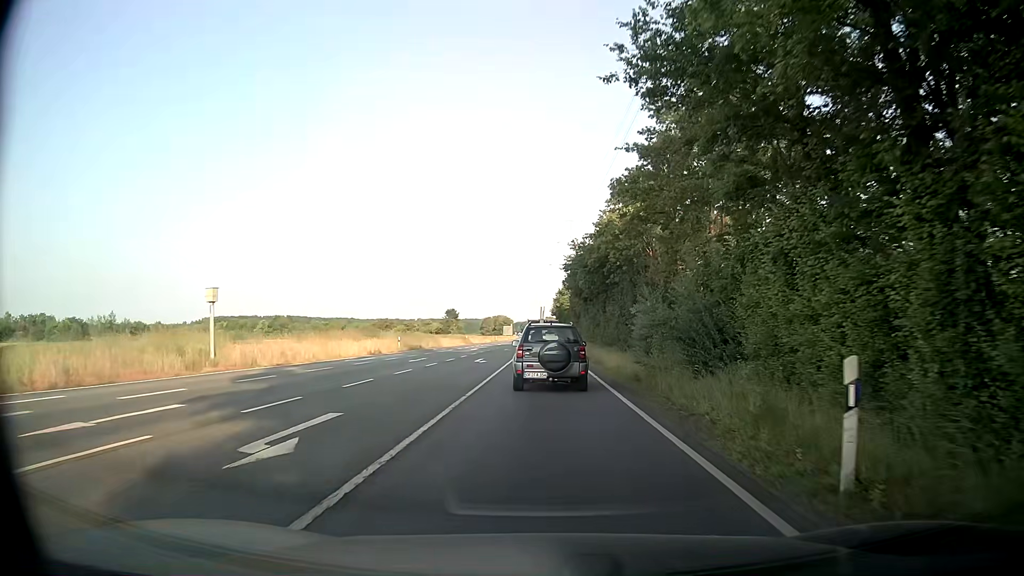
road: secondary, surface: asphalt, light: Day
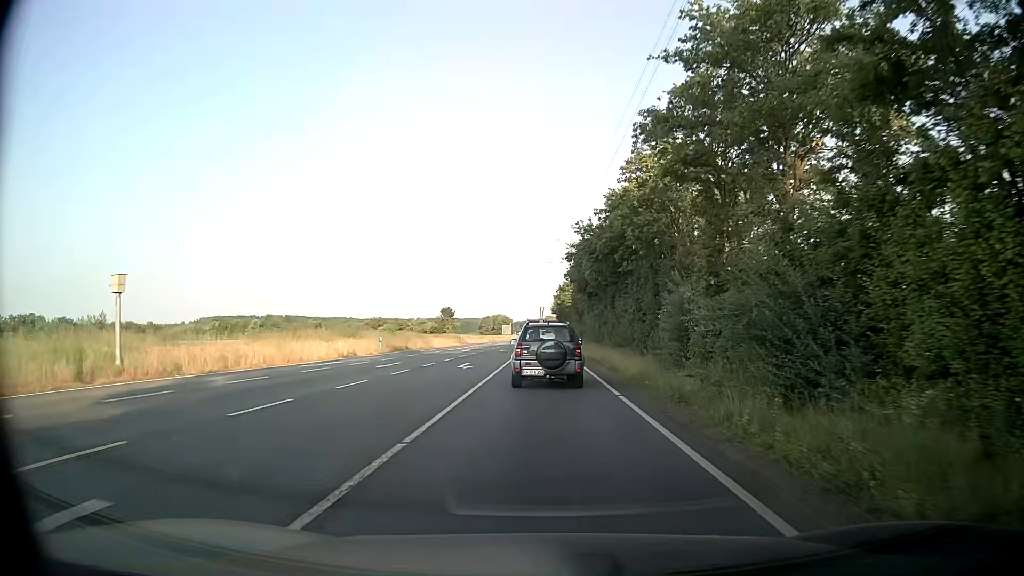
(0.0, +6.7) m; -1°
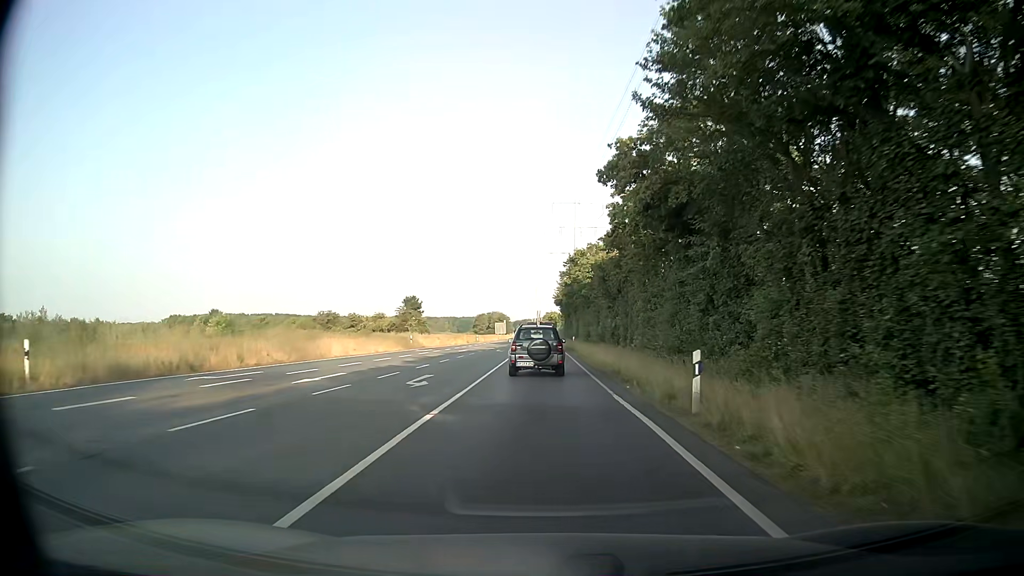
(+0.5, +38.3) m; +1°
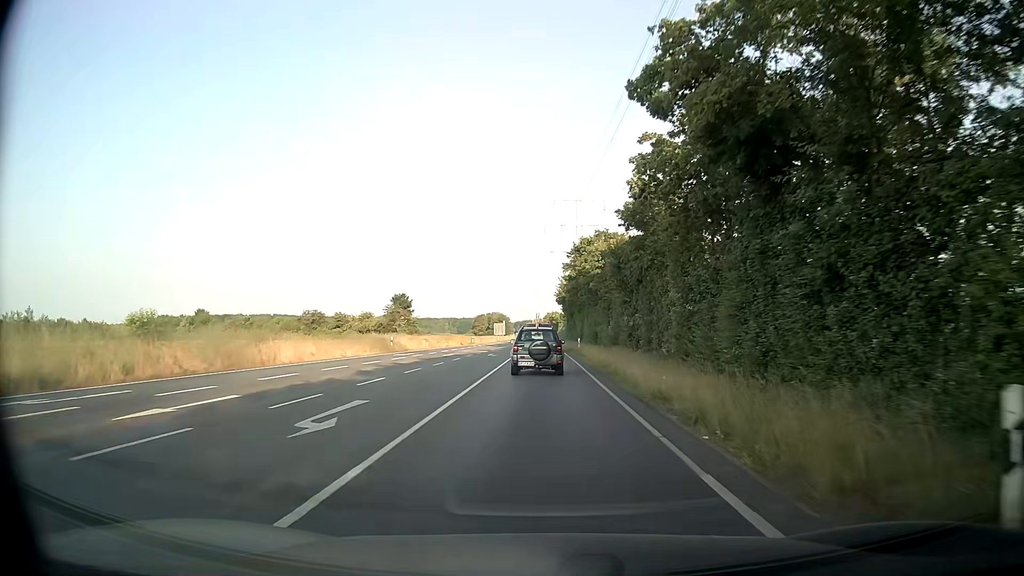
(0.0, +8.4) m; 0°
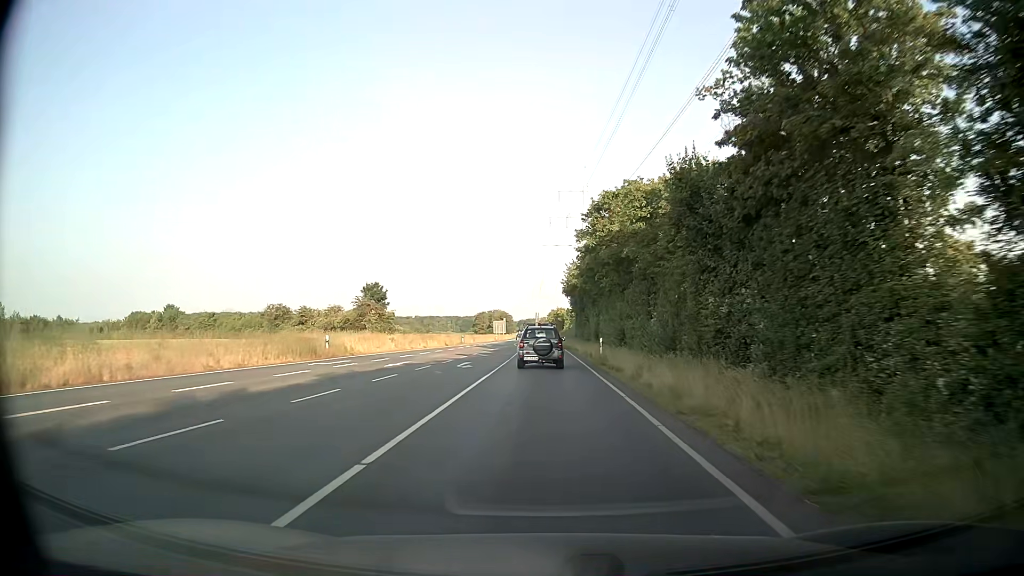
(0.0, +17.5) m; 0°
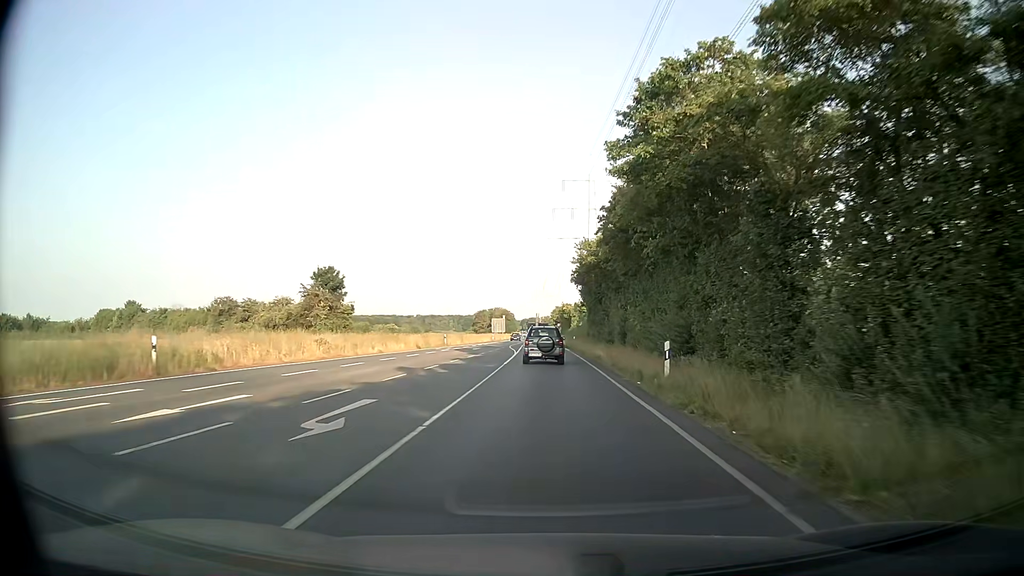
(0.0, +18.3) m; 0°
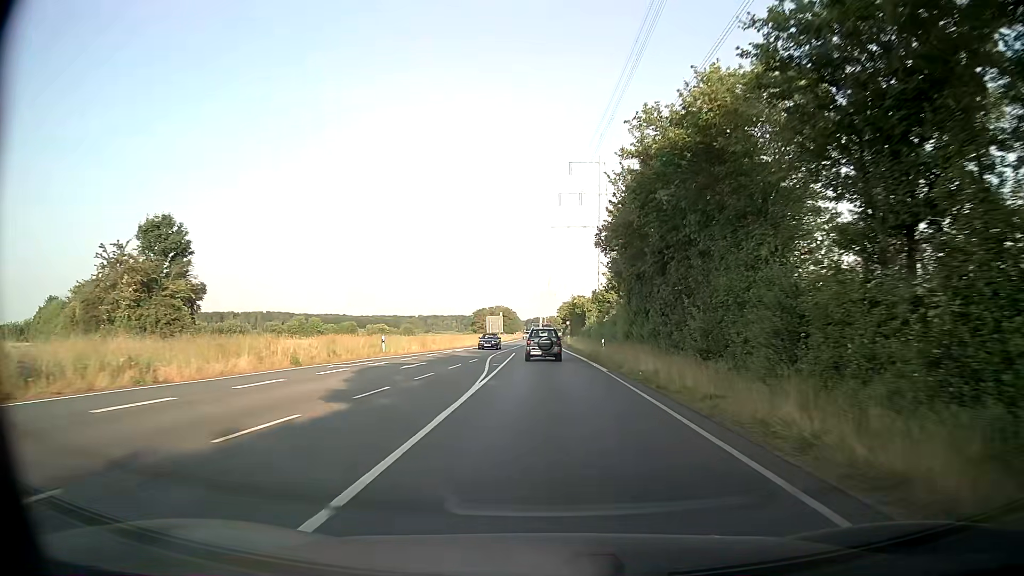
(-0.1, +28.8) m; 0°
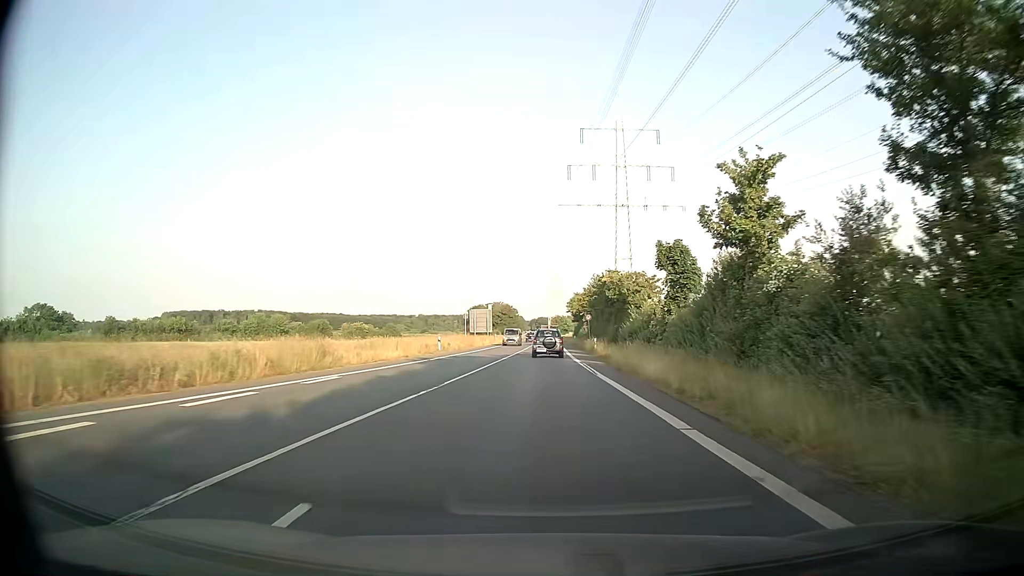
(-0.2, +40.8) m; 0°
(0, +10) (0, +20) (0, +30) (0, +40) (0, +50) (0, +60) (0, +70) (0, +80) (0, +90) (0, +100) m
